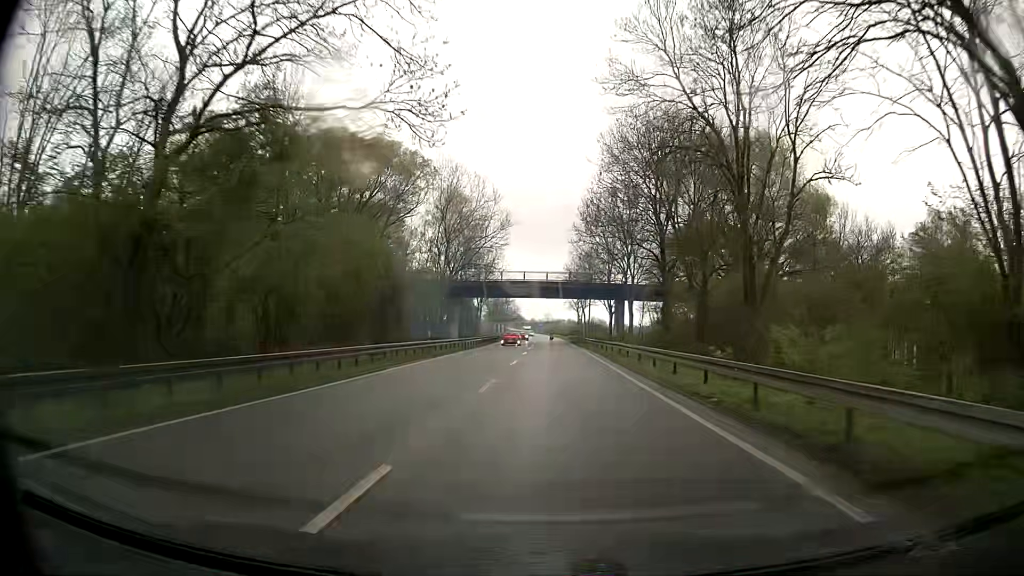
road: primary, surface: asphalt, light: Day
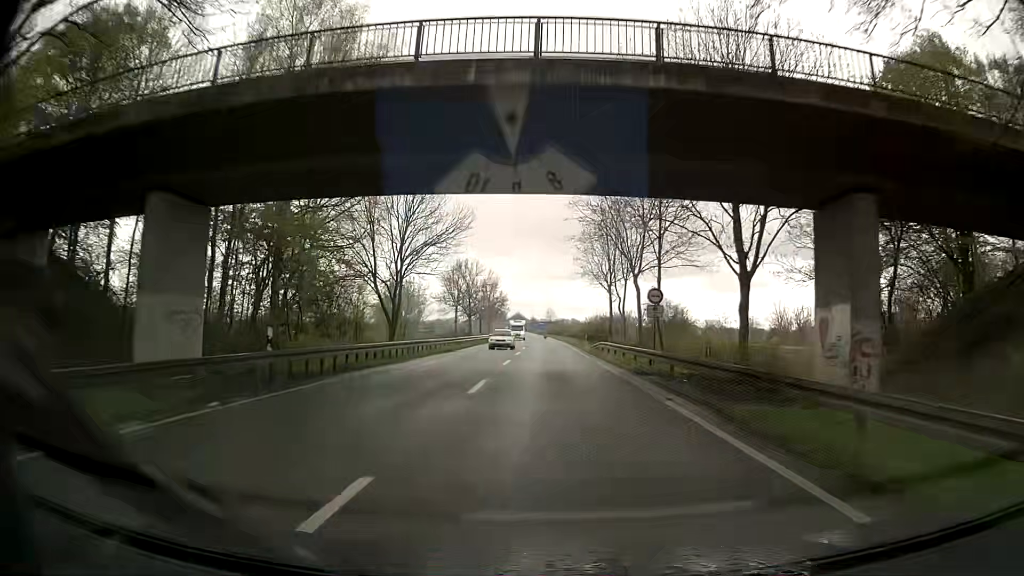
(+0.2, +60.8) m; 0°
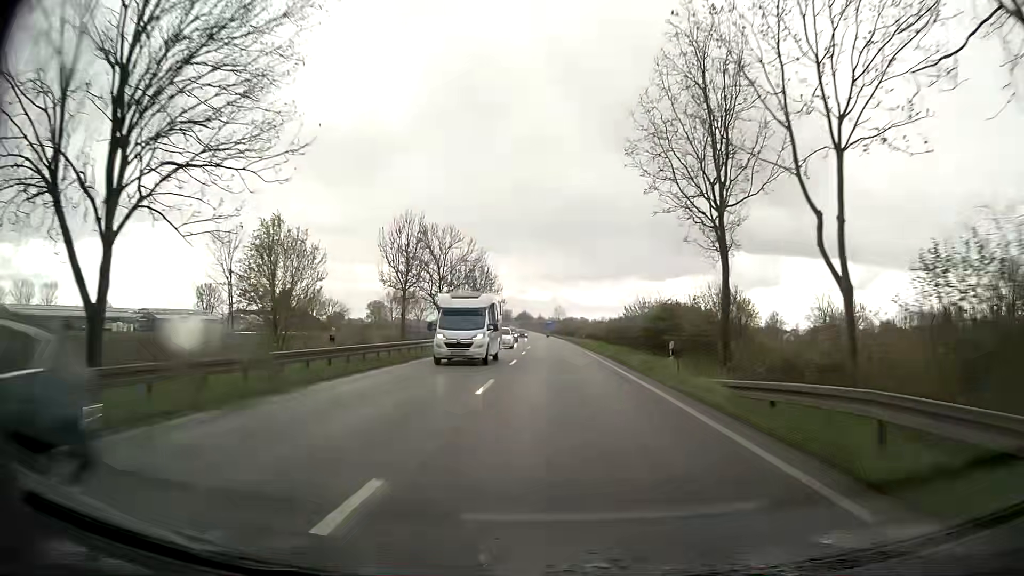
(+0.3, +36.3) m; -1°
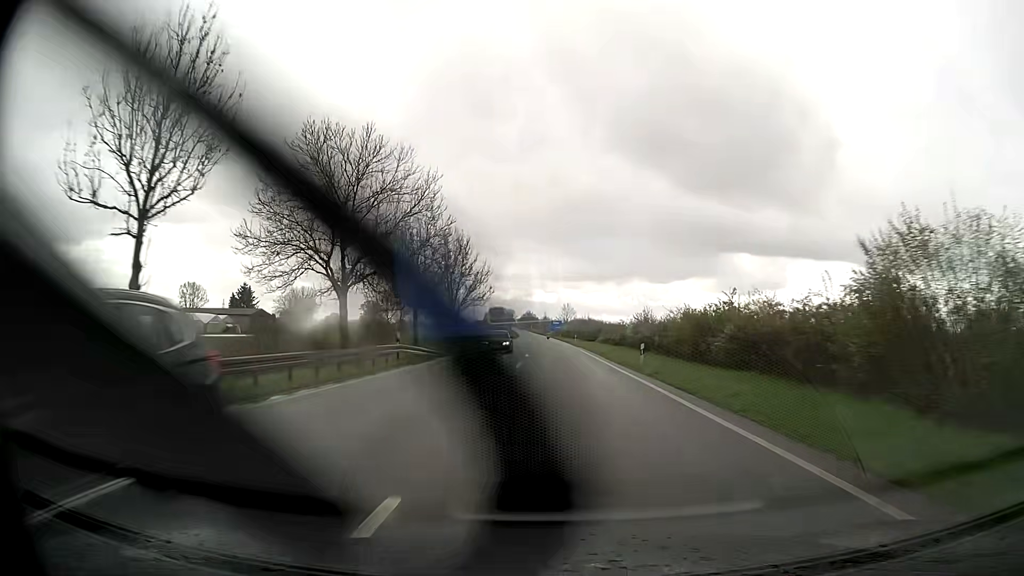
(-0.1, +36.9) m; -1°
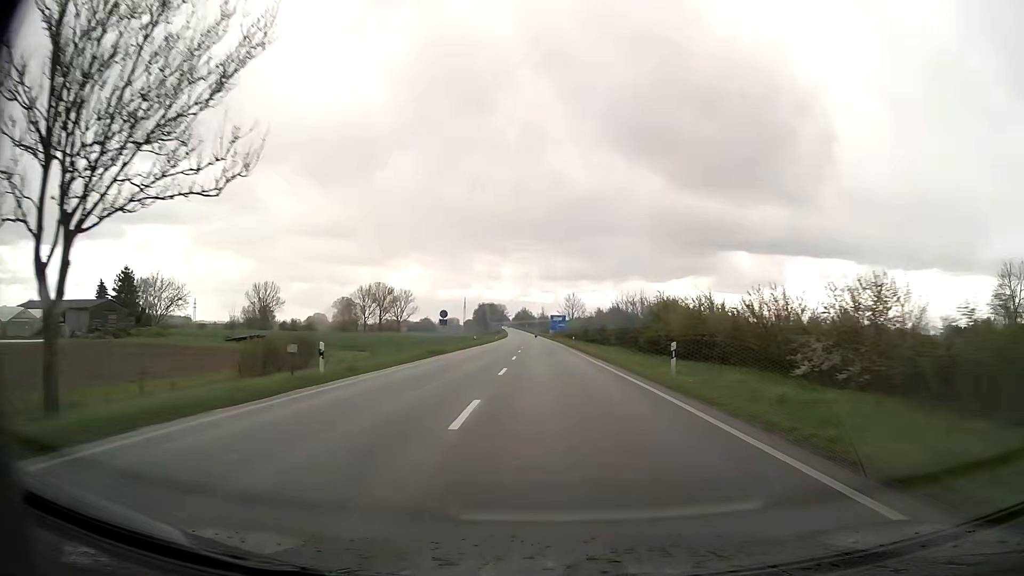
(-0.2, +64.5) m; 0°
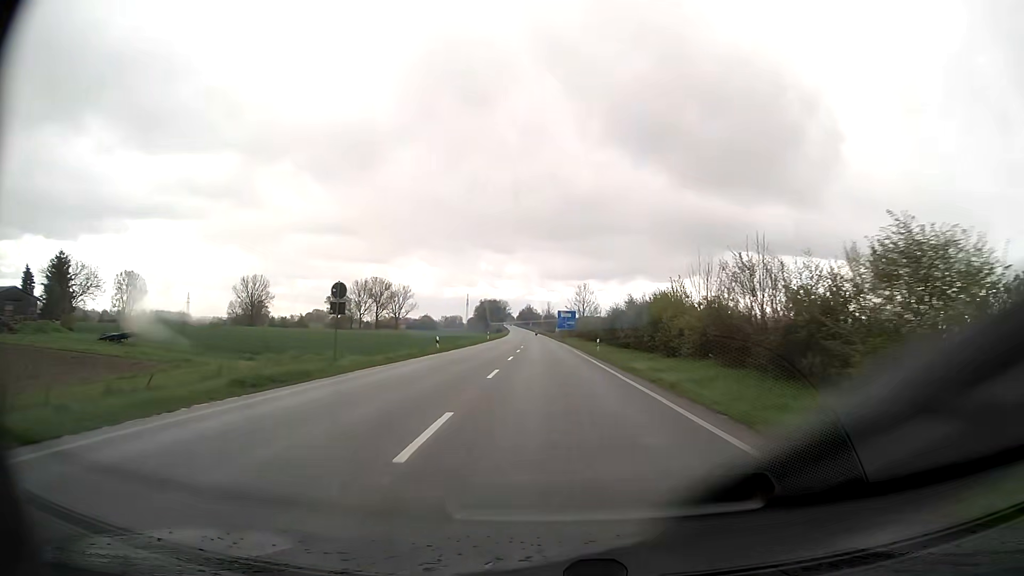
(-0.2, +26.7) m; -1°
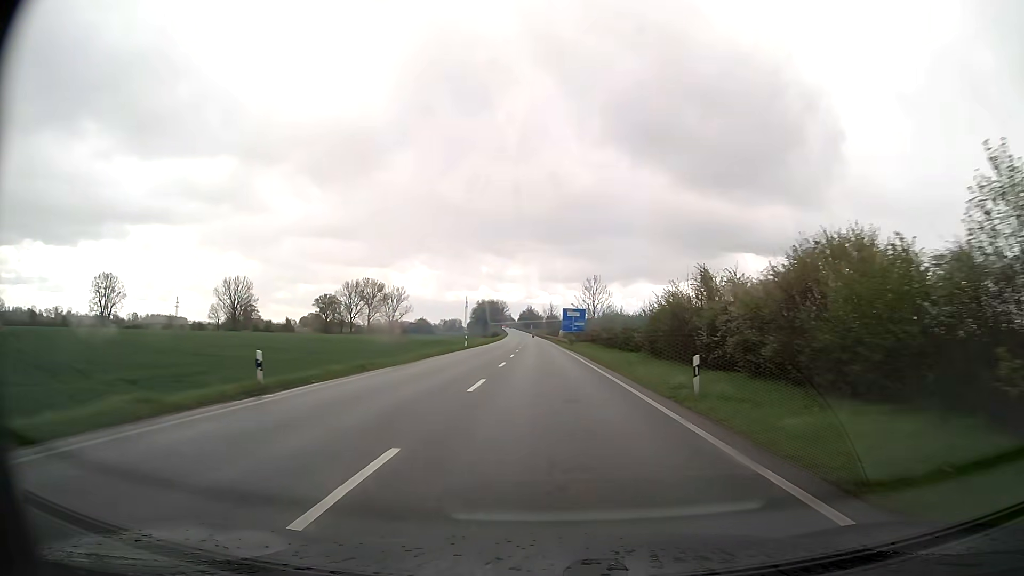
(0.0, +27.3) m; 0°
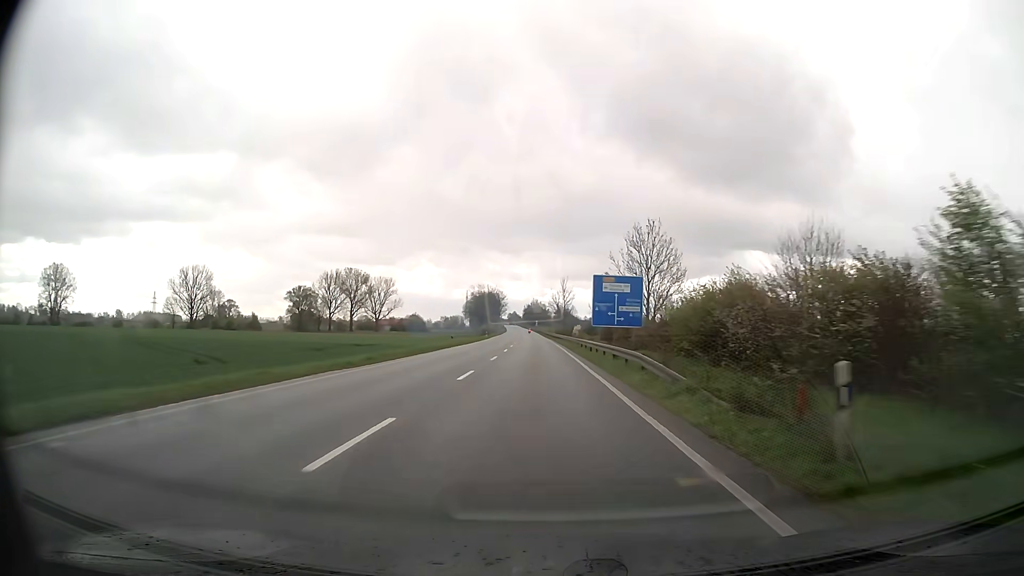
(-0.3, +58.3) m; -1°
(0, +10) (0, +20) (0, +30) (0, +40) (-1, +50) (-1, +60) (-1, +70) (-2, +80) (-2, +90) (-3, +100) m
